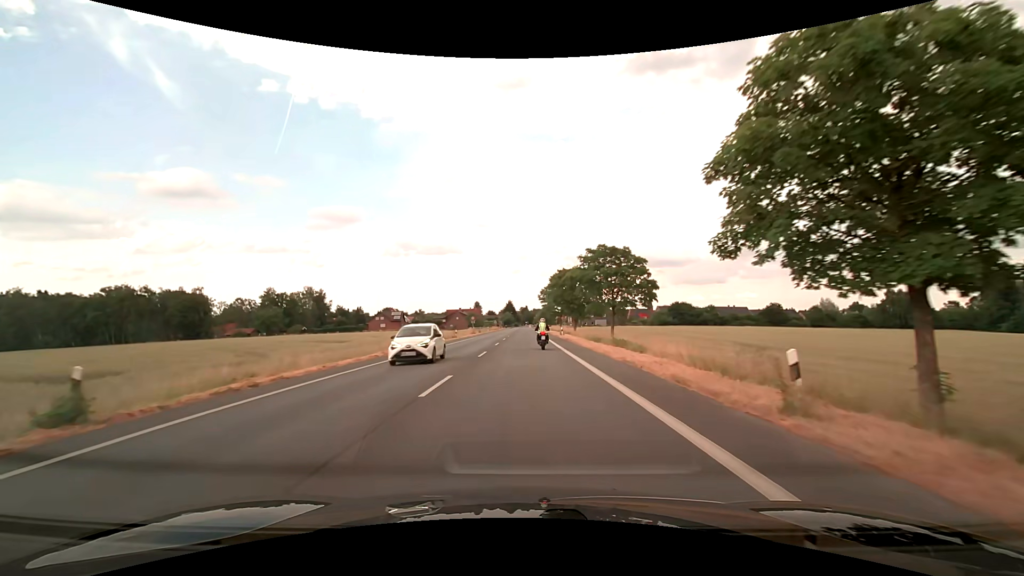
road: secondary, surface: asphalt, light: Day
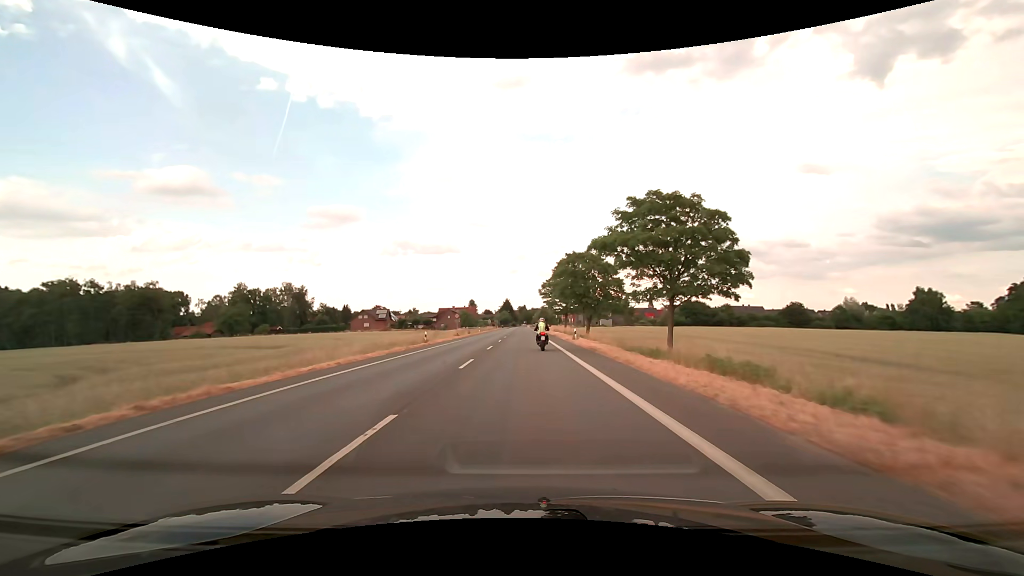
(0.0, +16.8) m; 0°
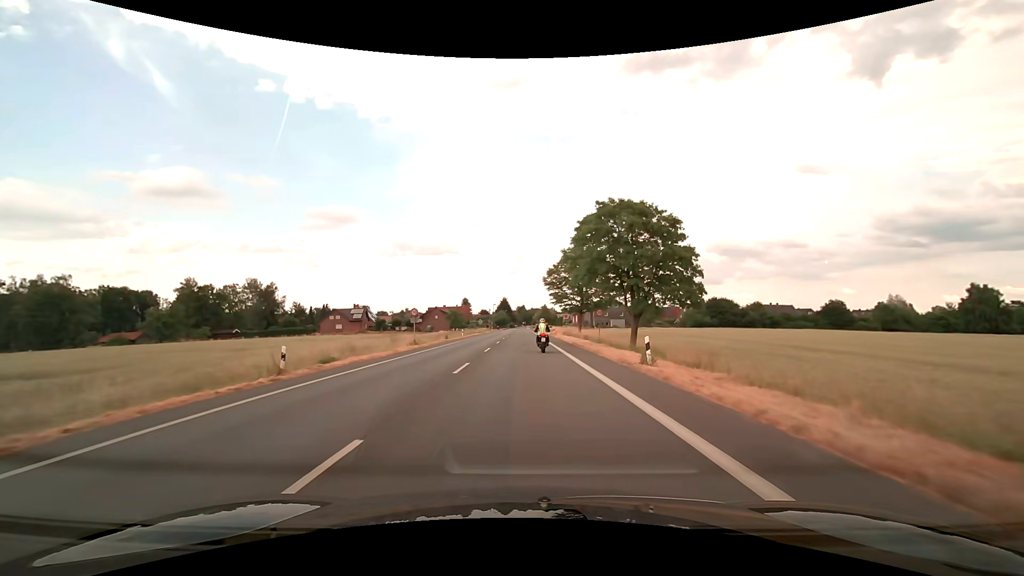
(0.0, +24.0) m; -1°
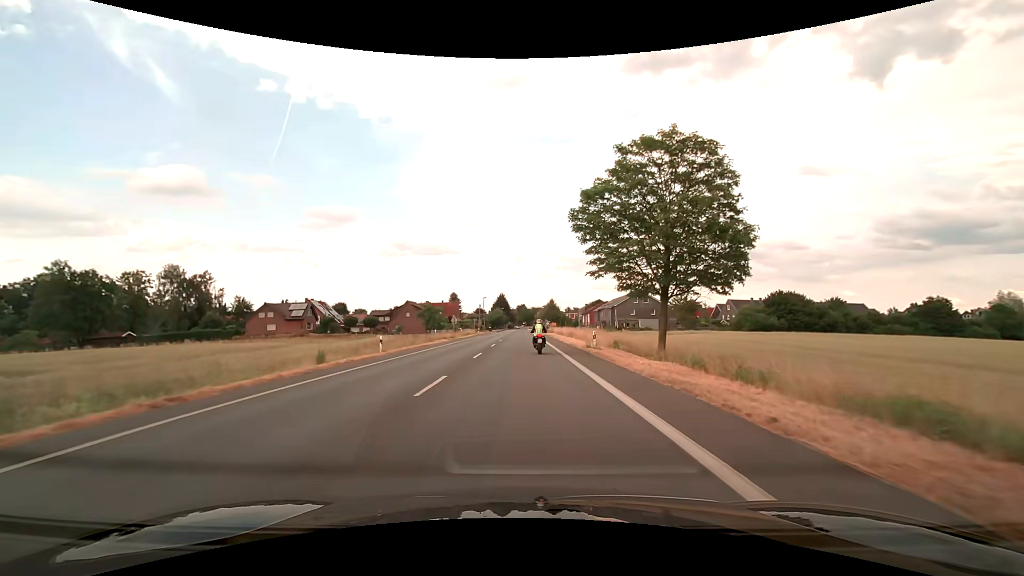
(+0.6, +38.3) m; +1°
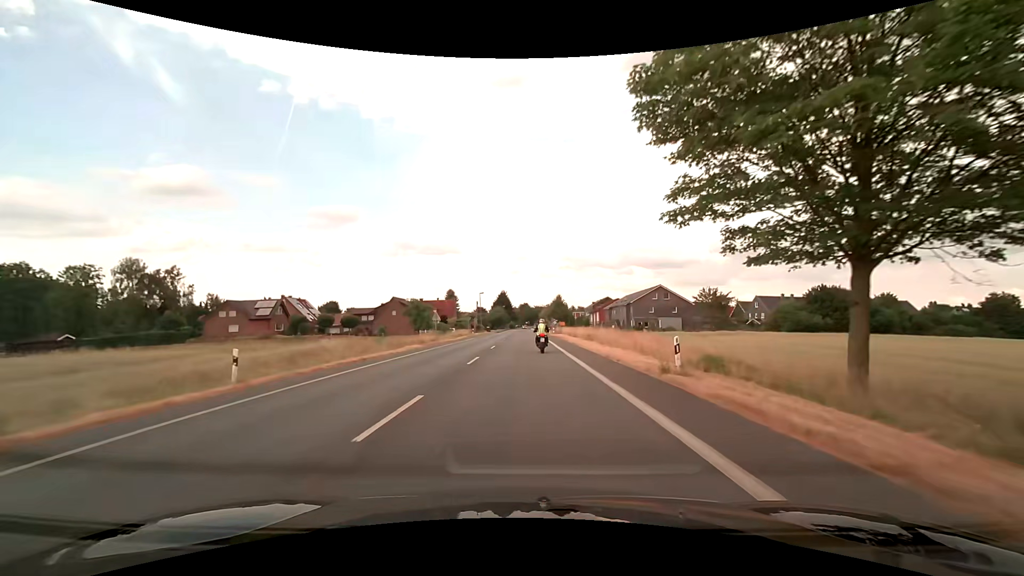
(-0.2, +14.9) m; -1°
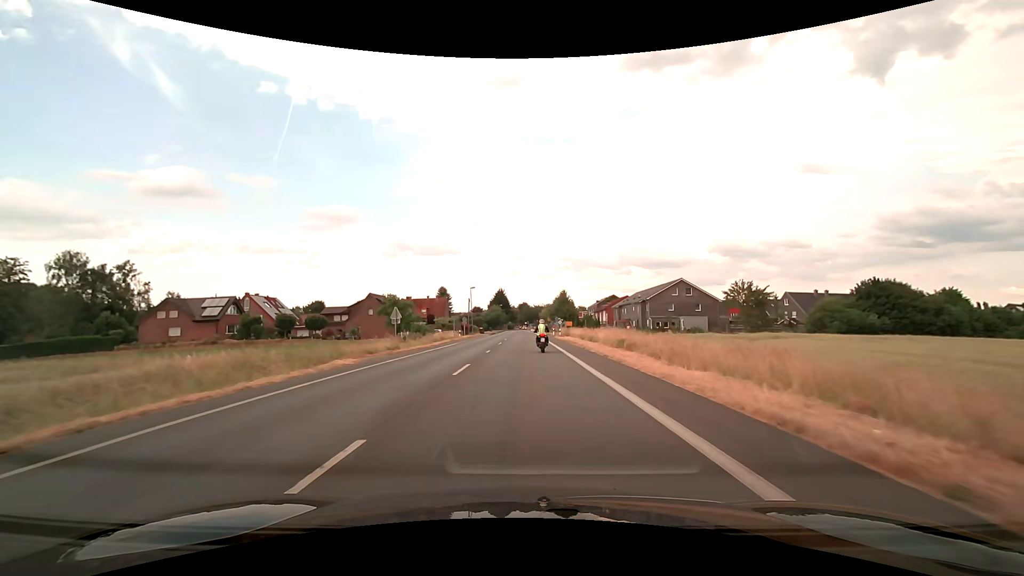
(-0.1, +14.9) m; 0°
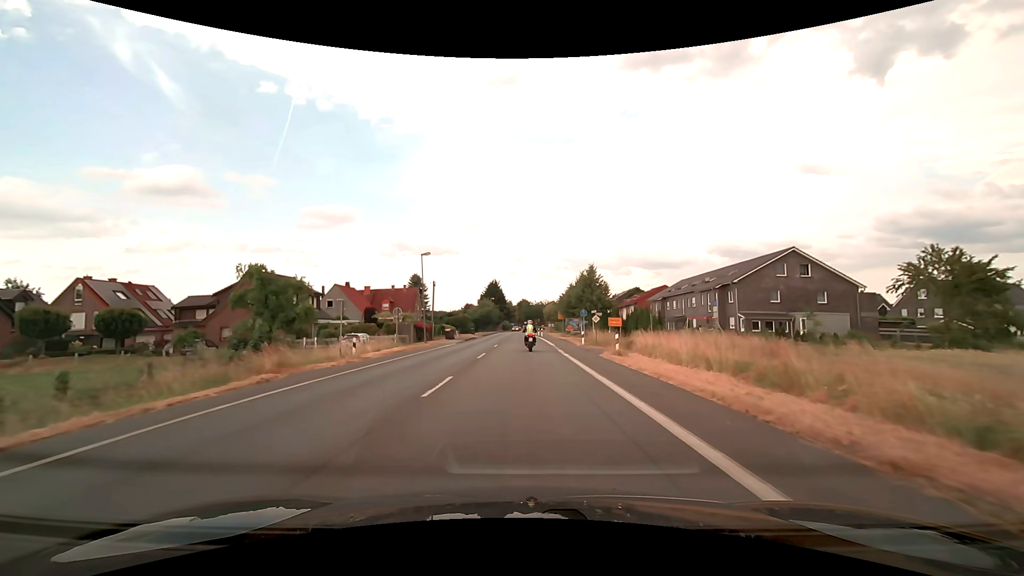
(+0.1, +38.1) m; 0°
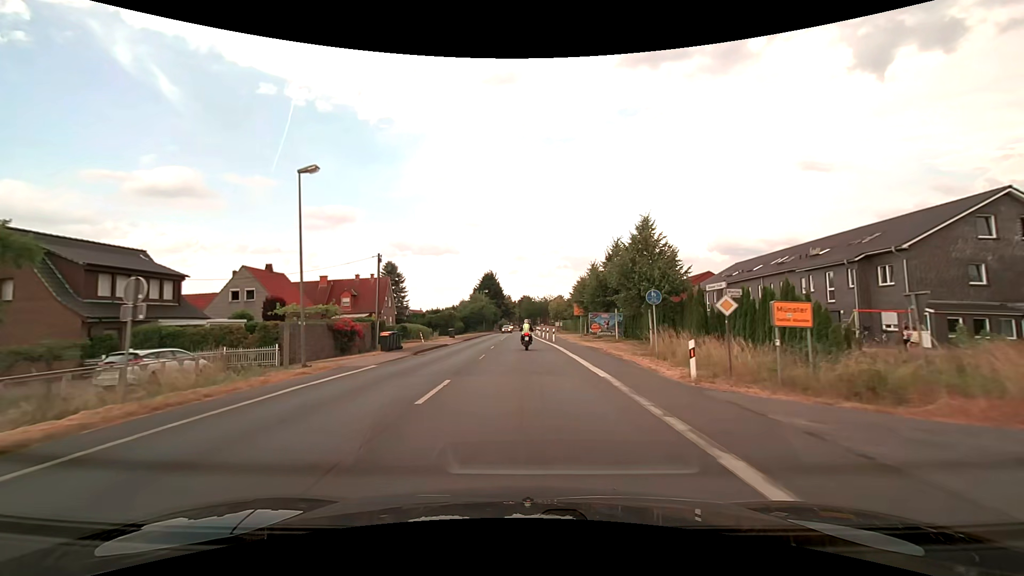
(0.0, +23.5) m; 0°
(0, +10) (0, +20) (0, +30) (0, +40) (0, +50) (0, +60) (-1, +70) (0, +80) (0, +90) (+1, +100) m
